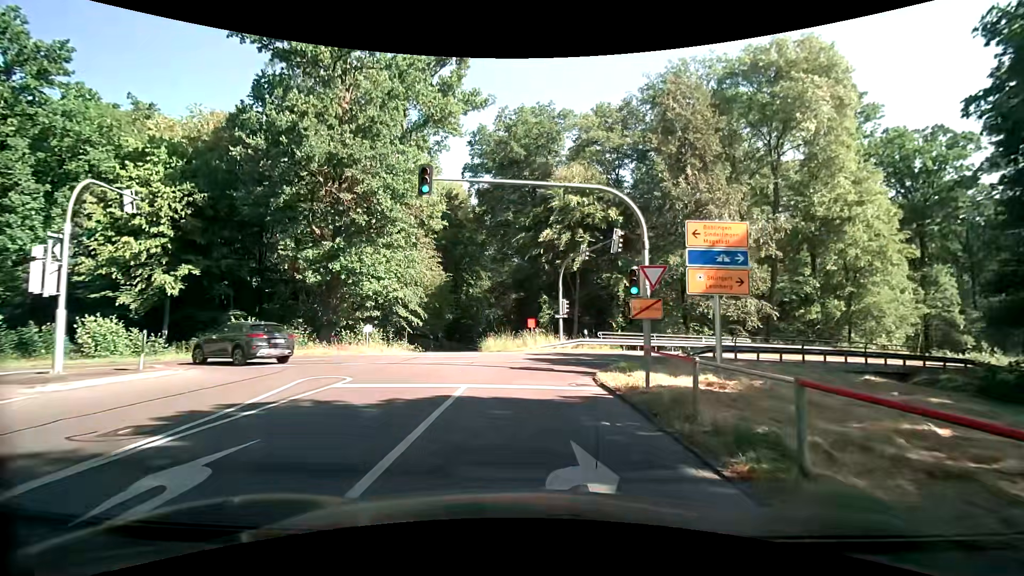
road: tertiary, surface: asphalt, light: Day
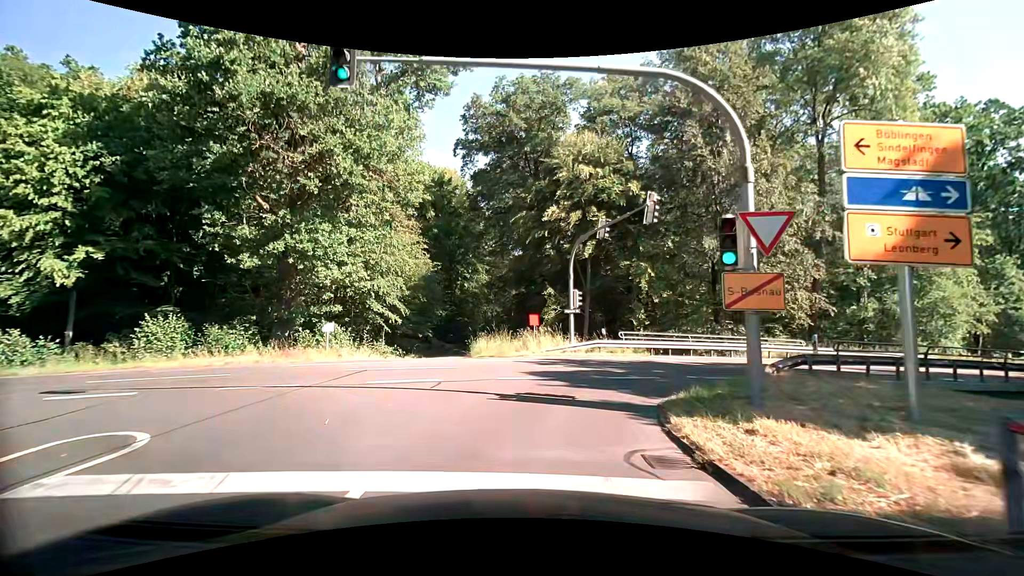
(0.0, +6.9) m; -1°
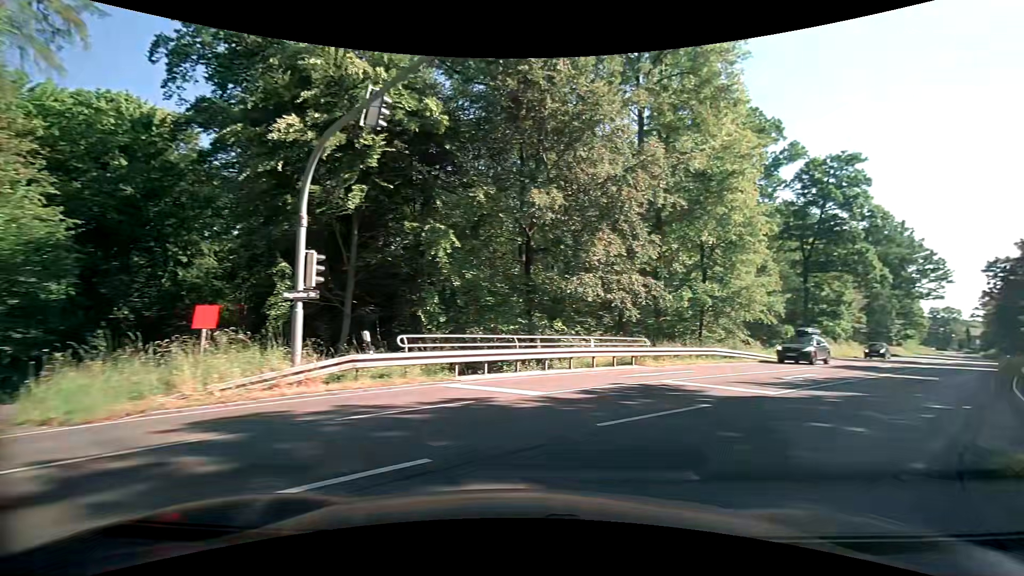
(+1.5, +12.5) m; +25°
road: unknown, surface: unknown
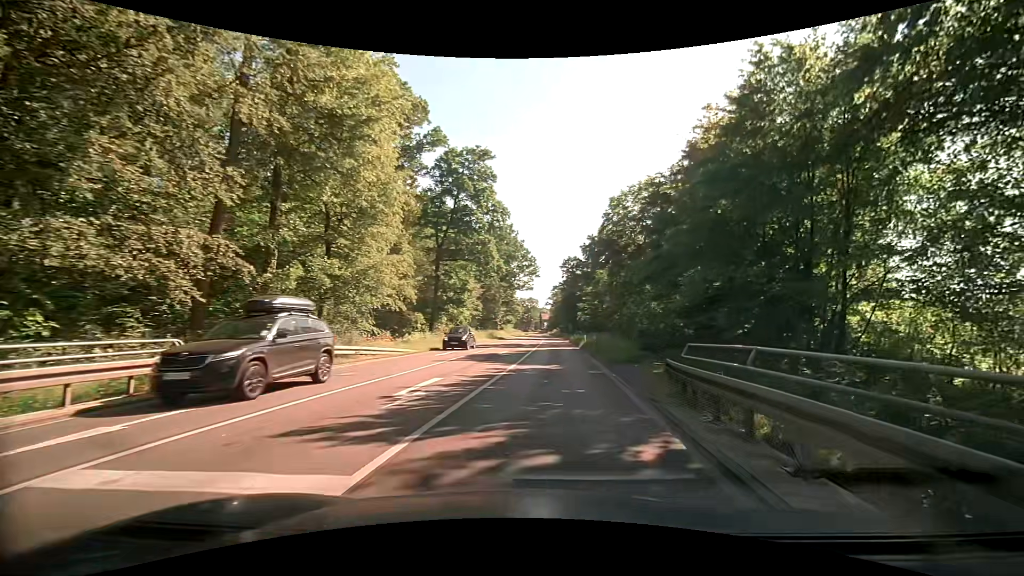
(+3.2, +8.3) m; +41°
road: secondary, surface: asphalt
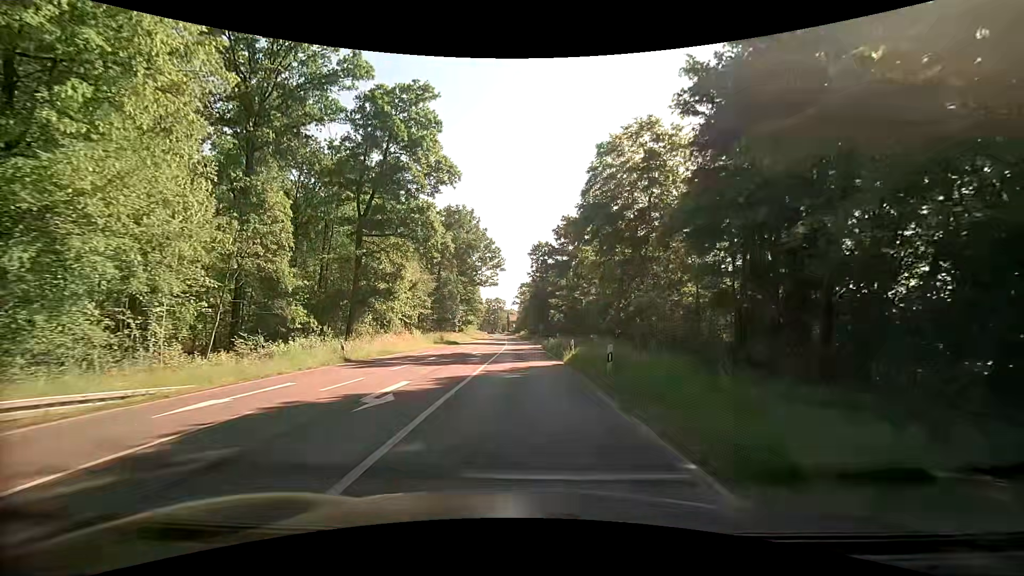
(+0.8, +17.4) m; +3°
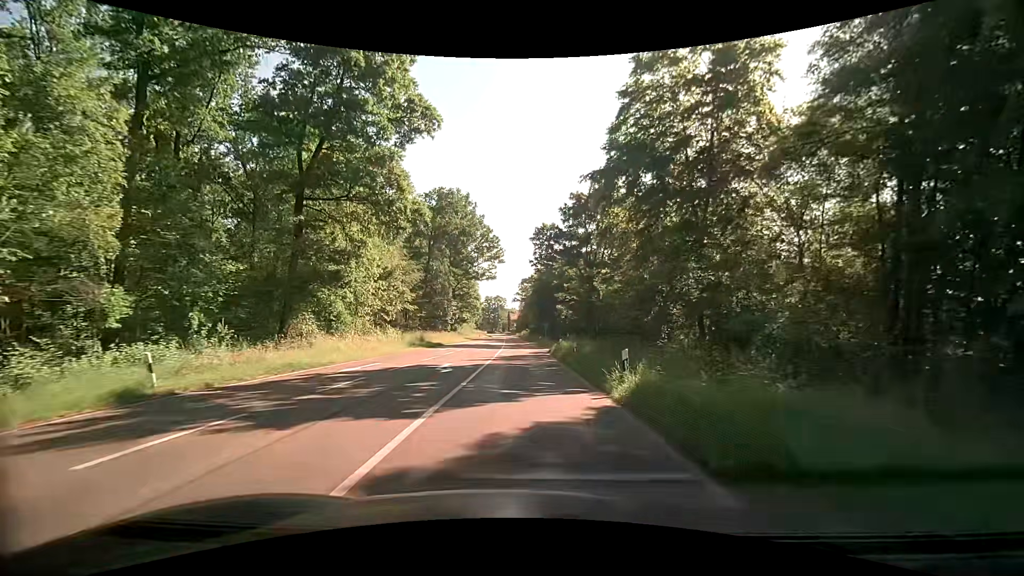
(0.0, +12.4) m; -1°
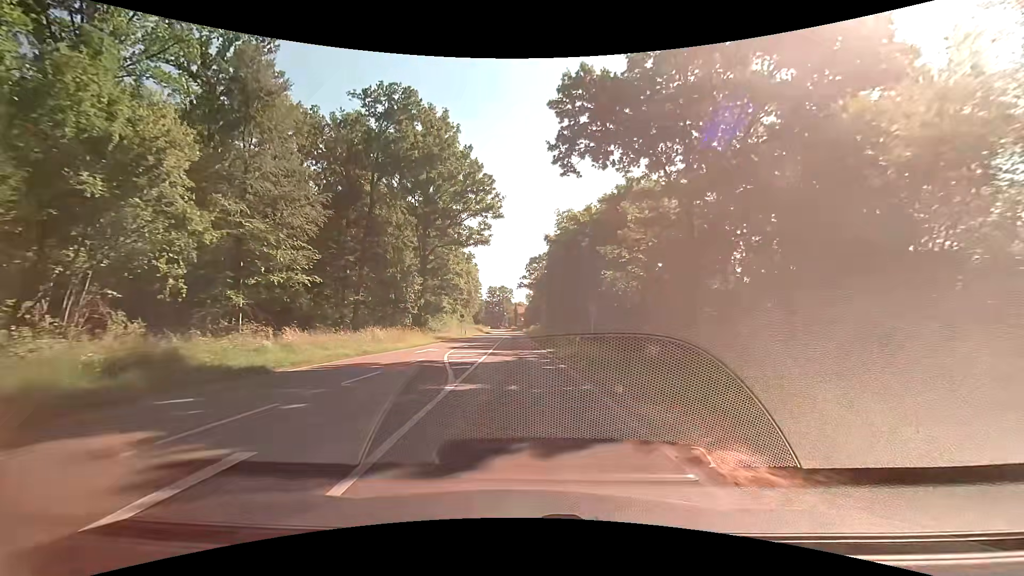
(+0.2, +35.8) m; 0°
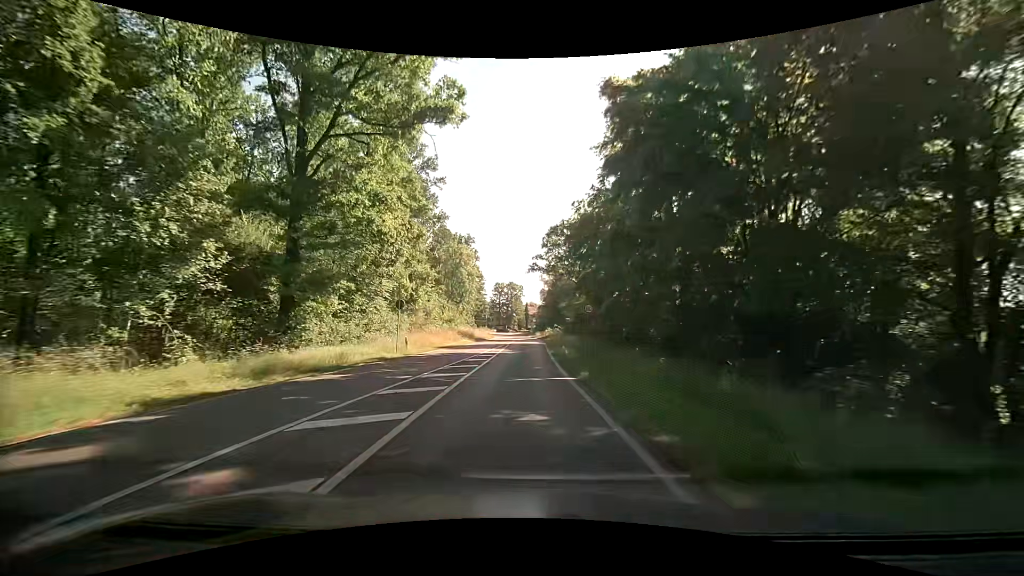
(-0.9, +37.9) m; -2°
(0, +10) (0, +20) (0, +30) (+1, +40) (+1, +50) (+1, +60) (+1, +70) (+1, +80) (+1, +90) (0, +100) m
